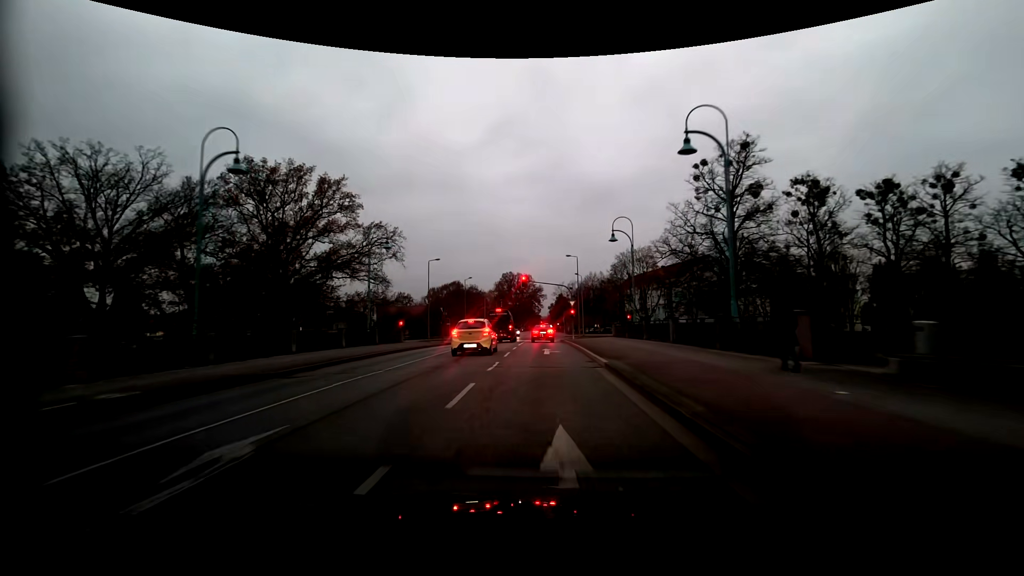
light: Dusk
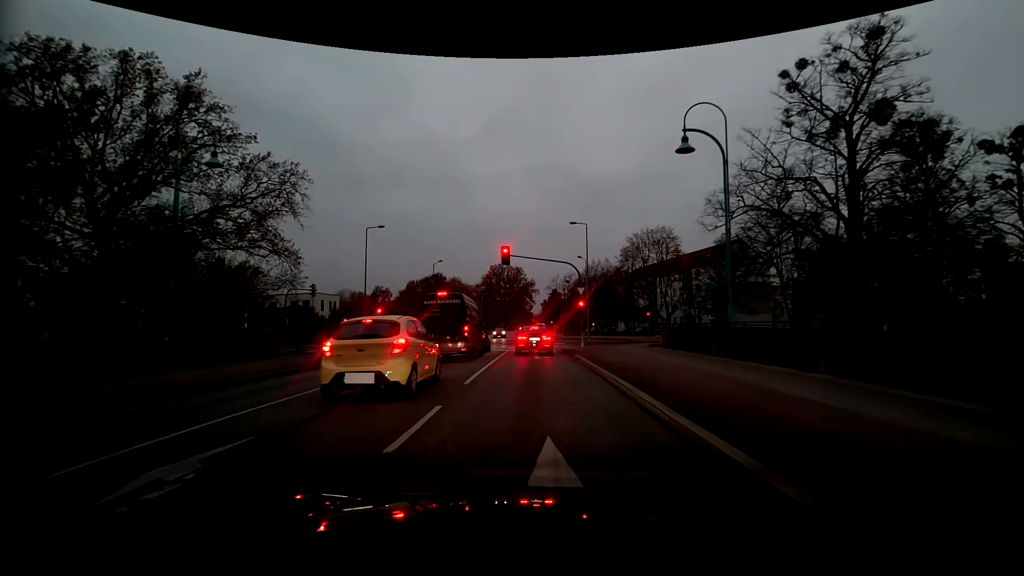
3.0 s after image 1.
(+0.1, +19.9) m; +1°
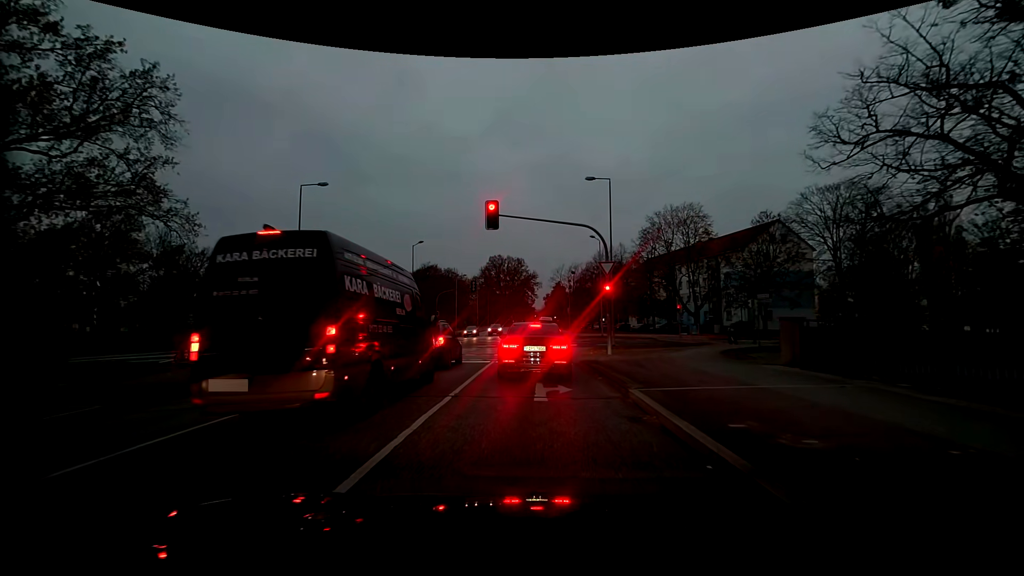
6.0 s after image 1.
(-0.1, +12.0) m; -1°
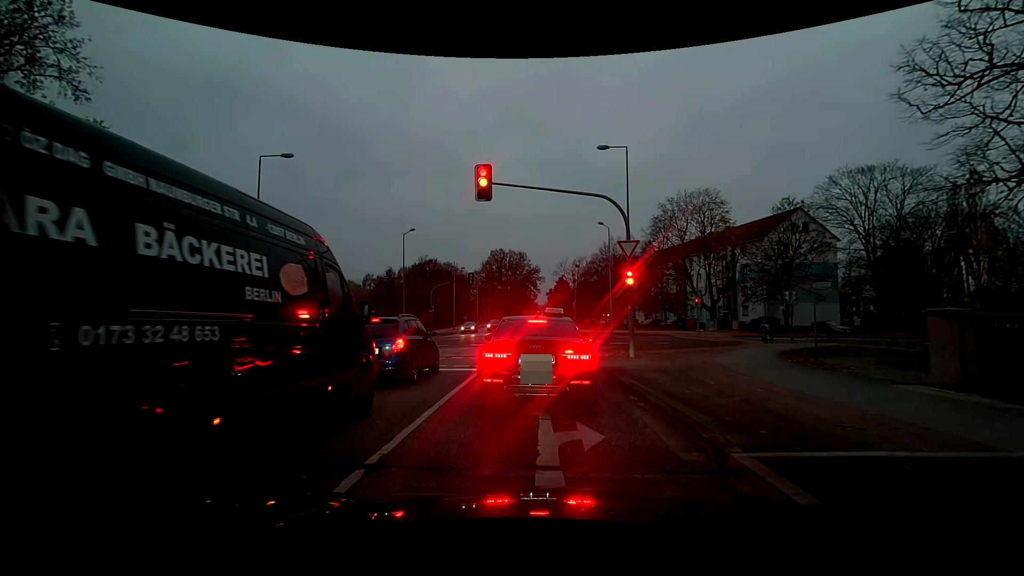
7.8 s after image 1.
(0.0, +4.6) m; -2°
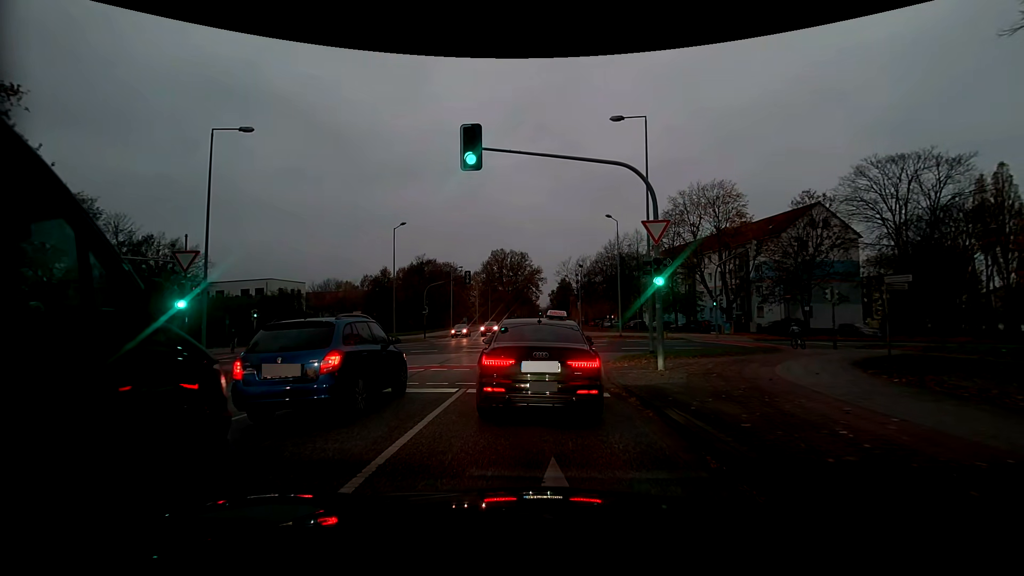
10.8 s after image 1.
(+0.1, +4.0) m; -2°
